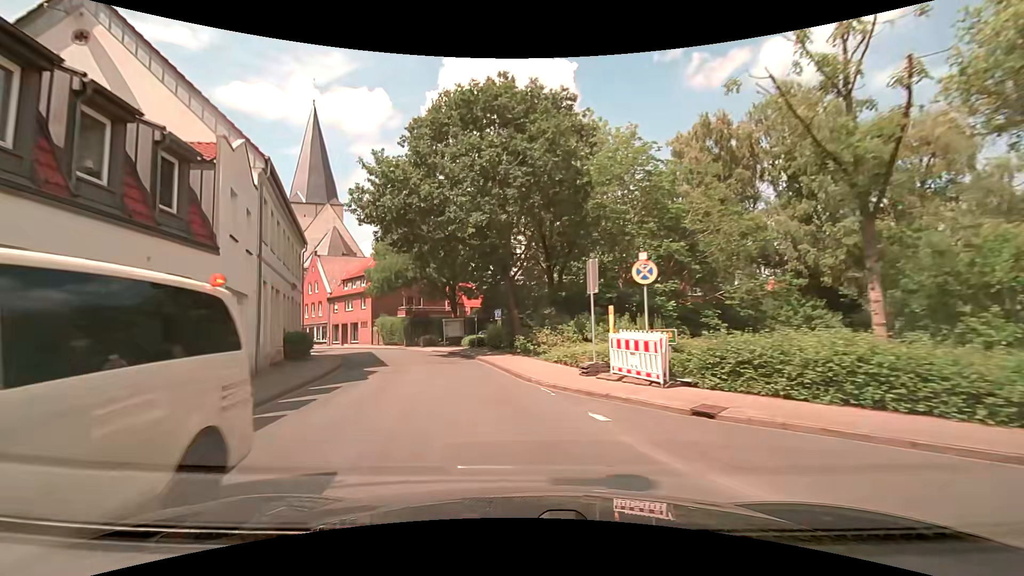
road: secondary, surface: asphalt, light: Day
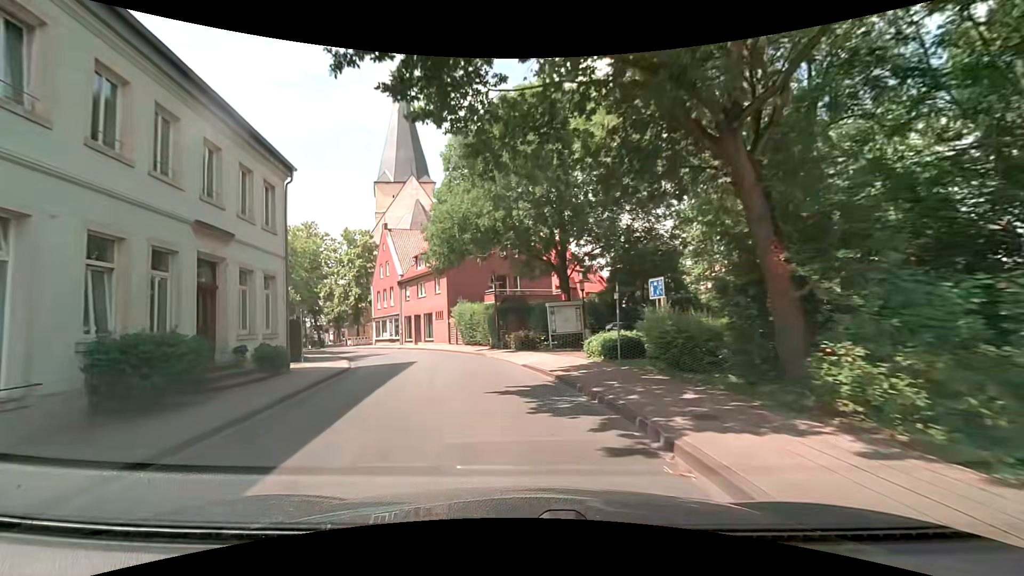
(-2.5, +18.4) m; -14°
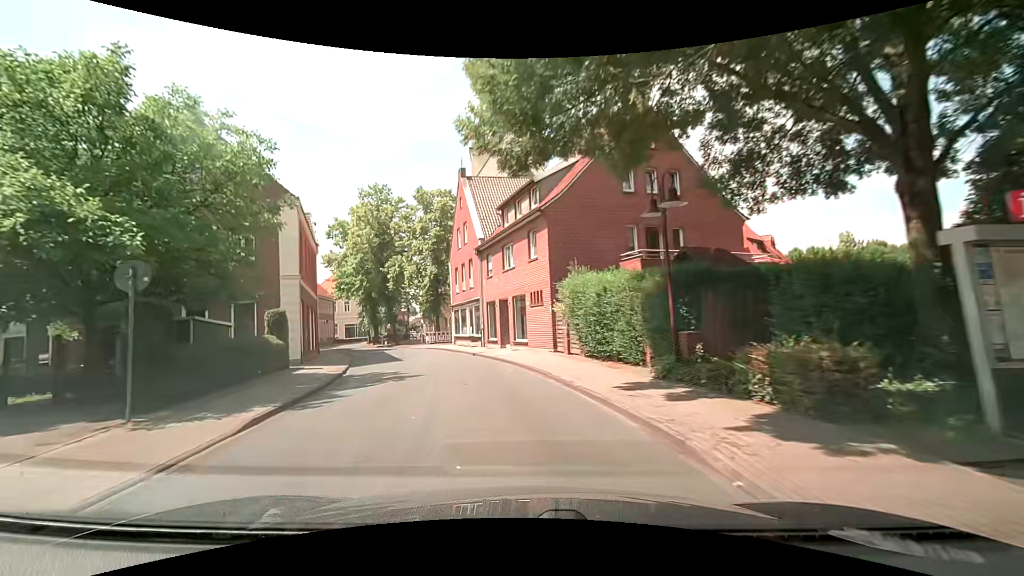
(-1.8, +18.4) m; -13°
(0, +10) (-2, +20) (-5, +29) (-8, +39) (-13, +47) (-18, +56) (-22, +65) (-24, +75) (-23, +85) (-22, +95) m
